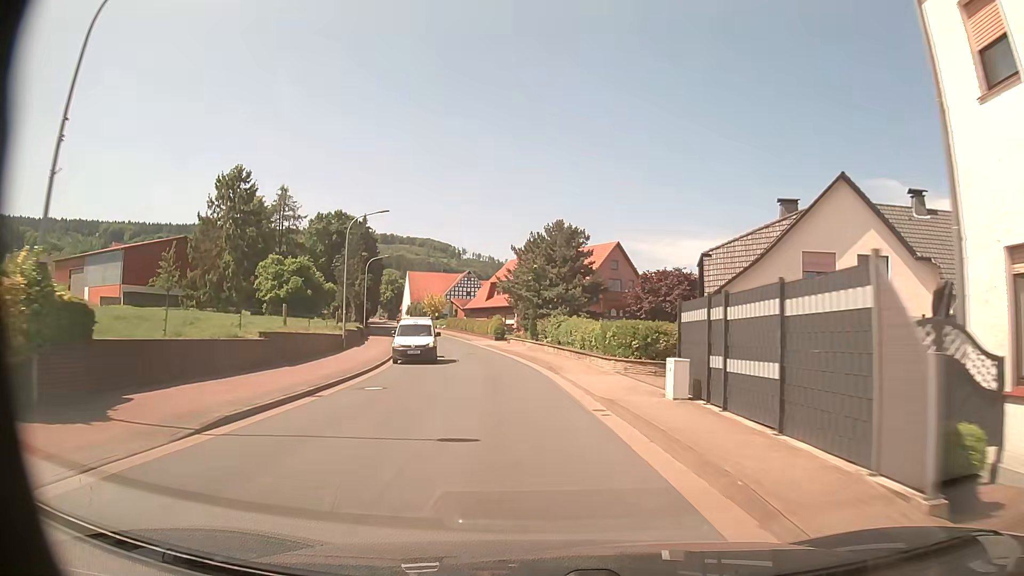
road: tertiary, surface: asphalt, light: Day
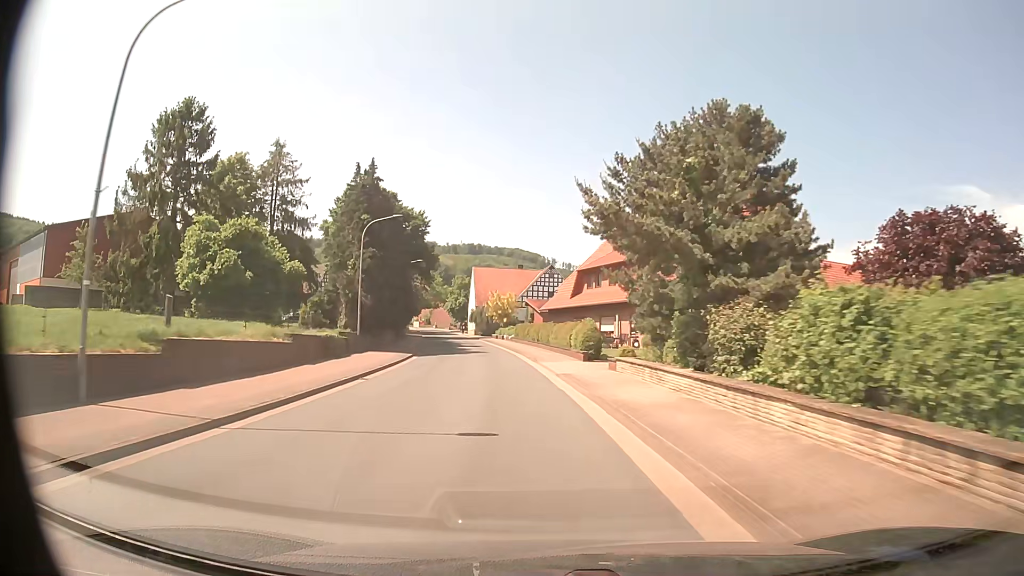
(-1.8, +27.0) m; -8°
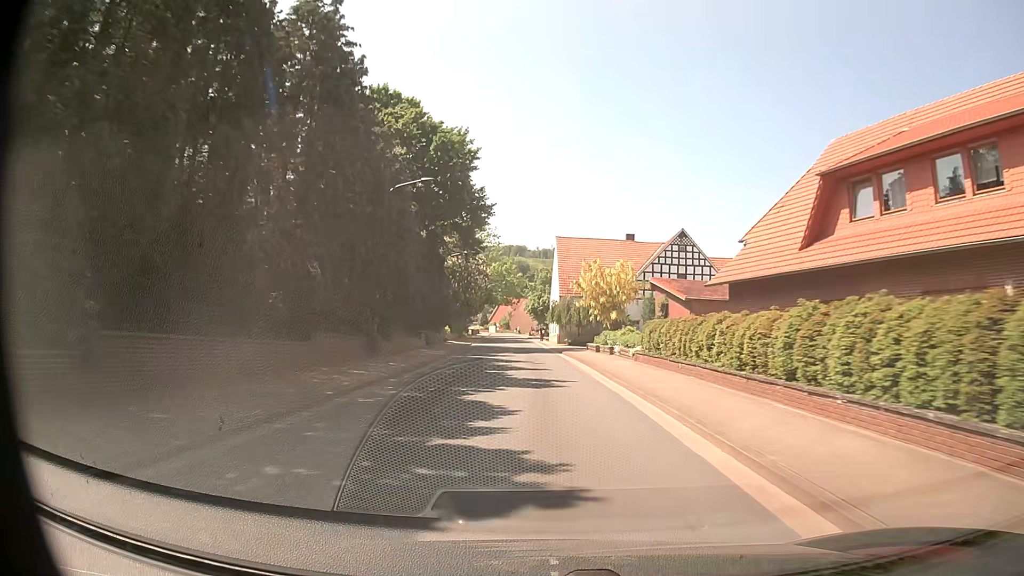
(-3.1, +36.1) m; -8°
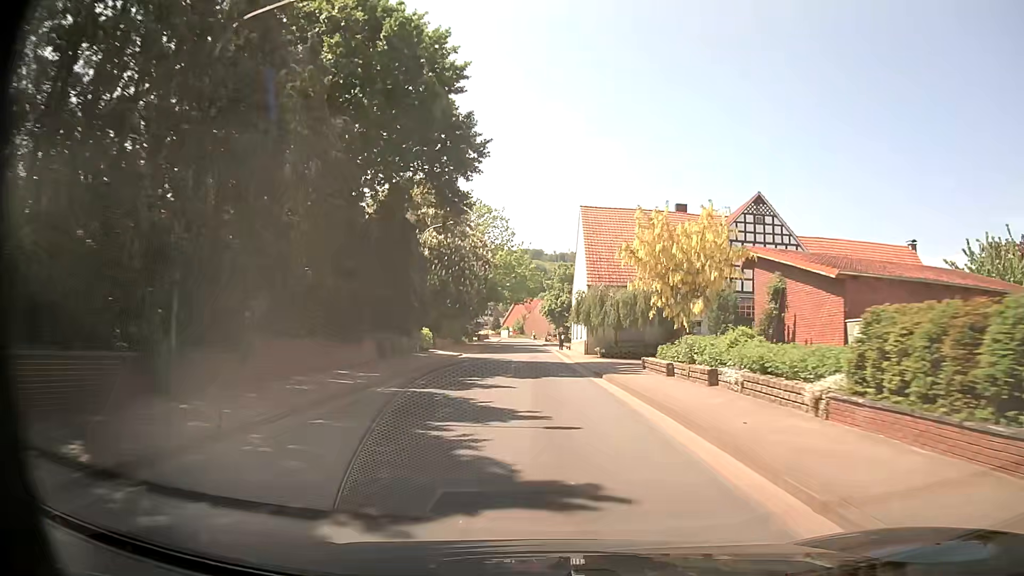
(-0.3, +17.3) m; -2°
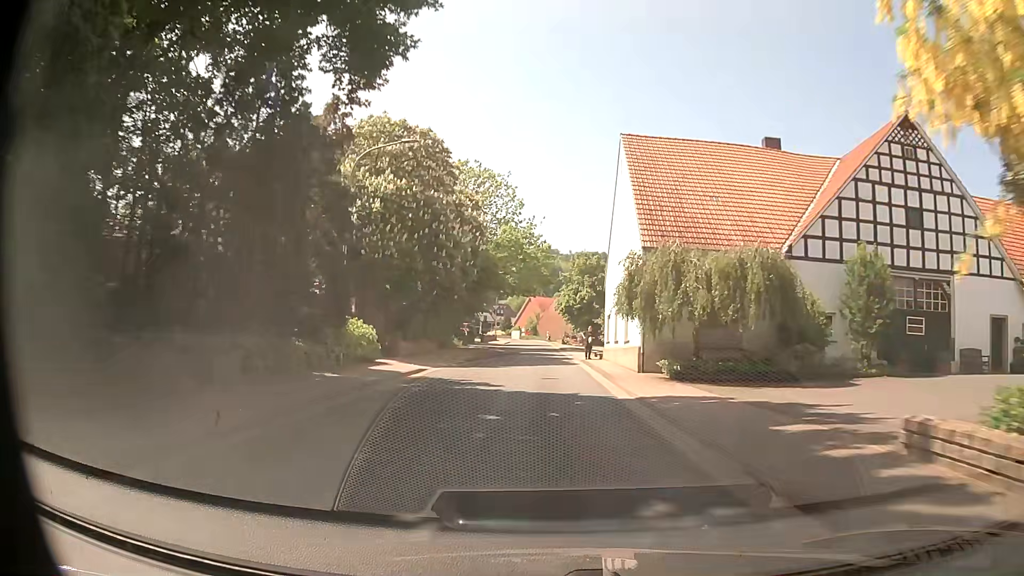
(-0.1, +17.2) m; -1°
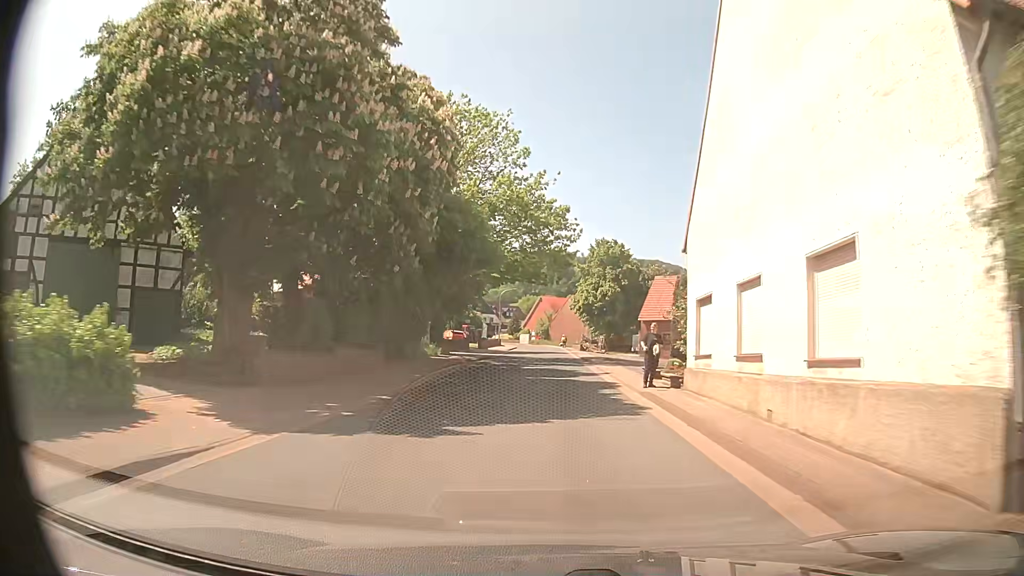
(-0.3, +17.4) m; -1°
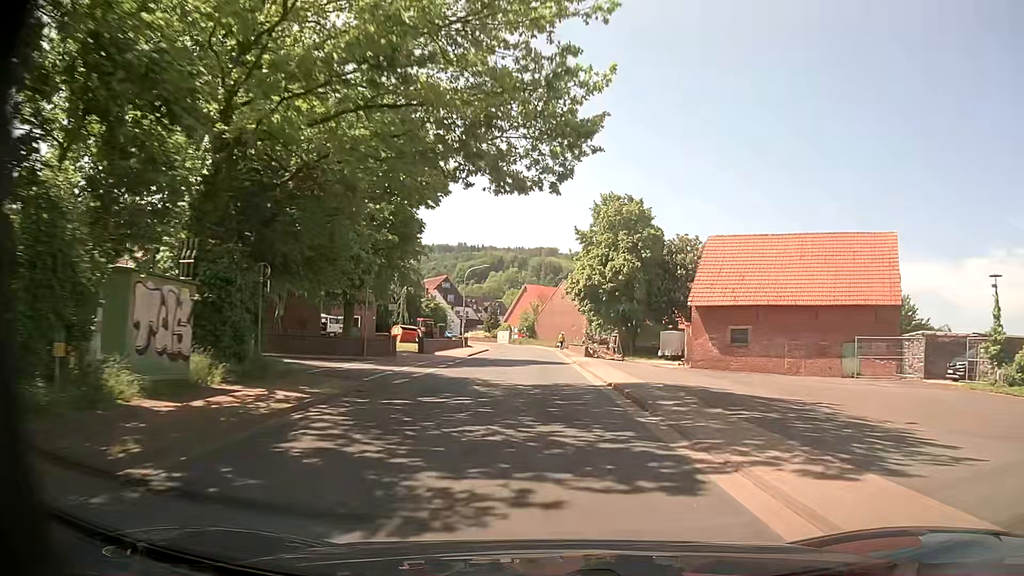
(+0.2, +26.3) m; +1°
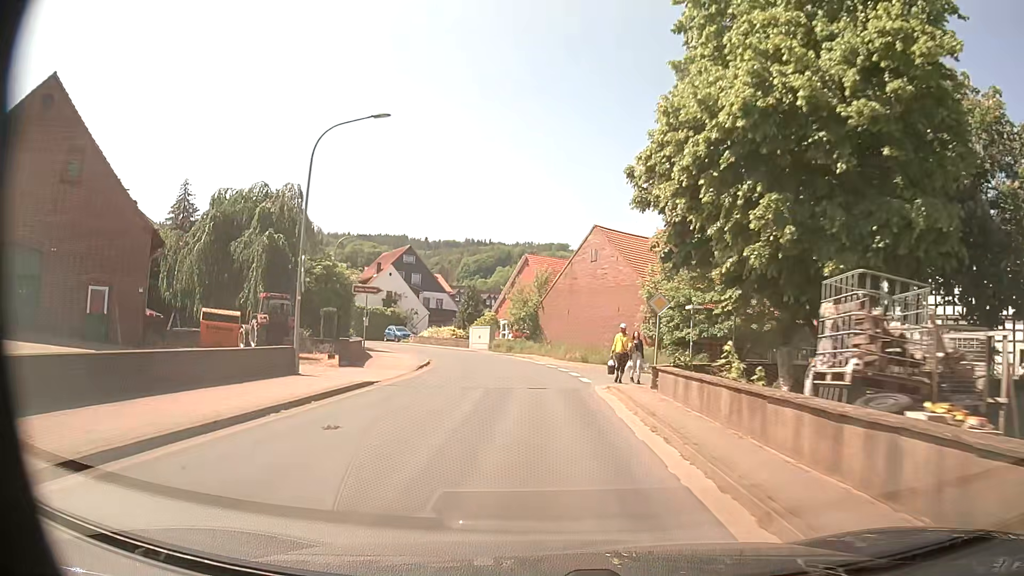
(-0.4, +42.9) m; -1°
(0, +10) (-1, +20) (-2, +30) (-4, +40) (-8, +49) (-13, +57) (-19, +66) (-24, +74) (-30, +82) (-36, +90) m
